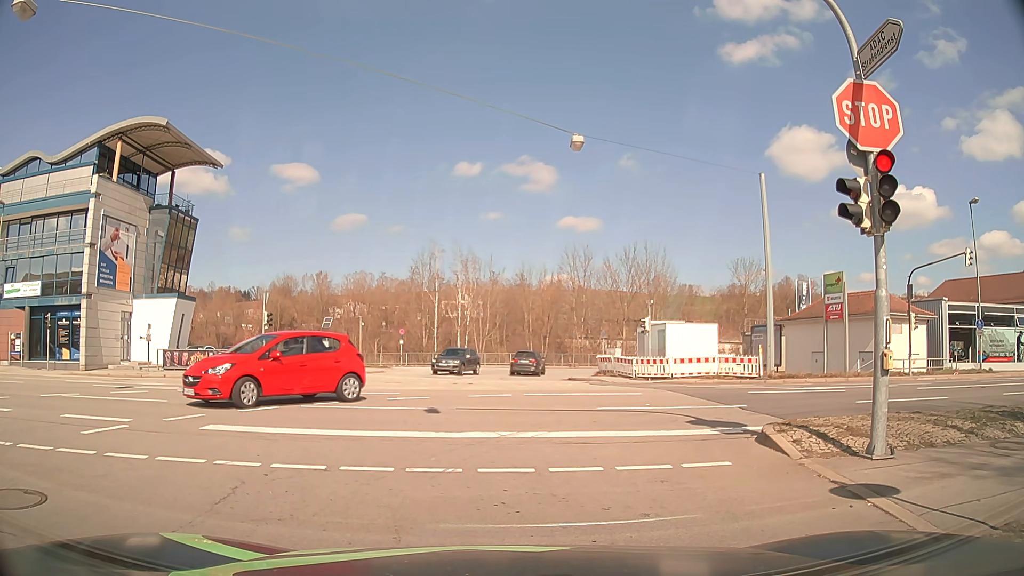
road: tertiary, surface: asphalt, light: Day
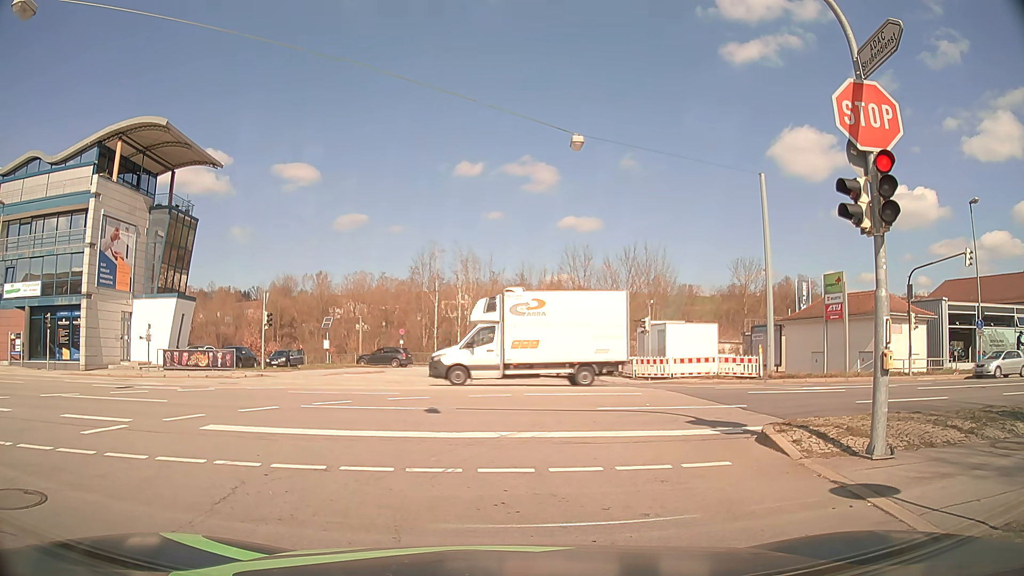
(0.0, 0.0) m; 0°
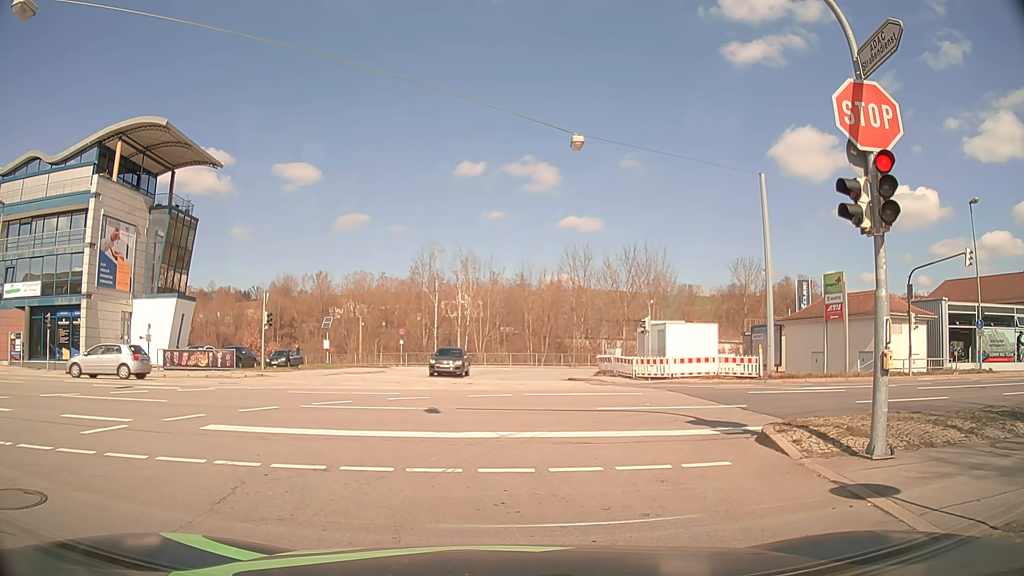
(0.0, 0.0) m; 0°
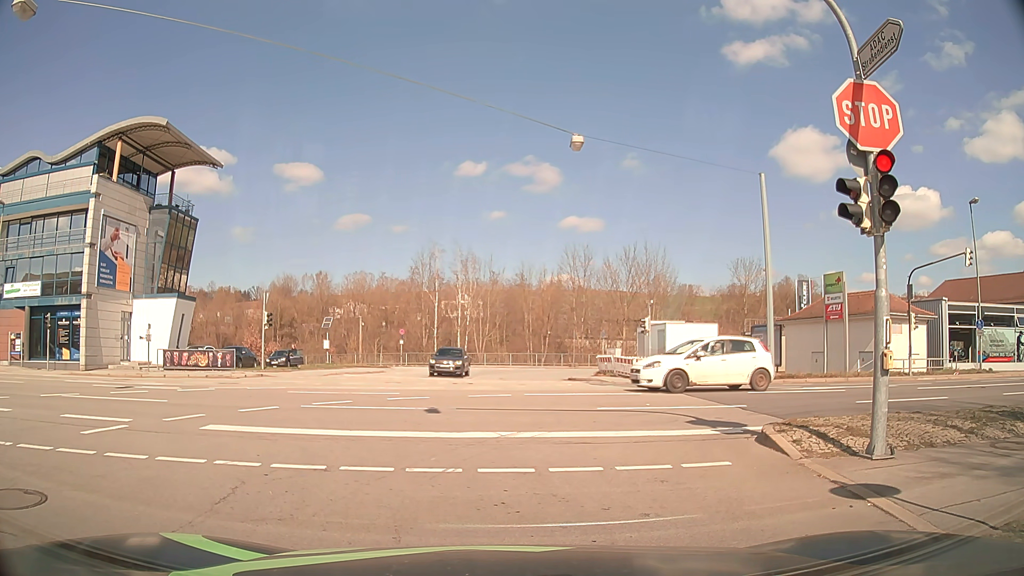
(0.0, 0.0) m; 0°
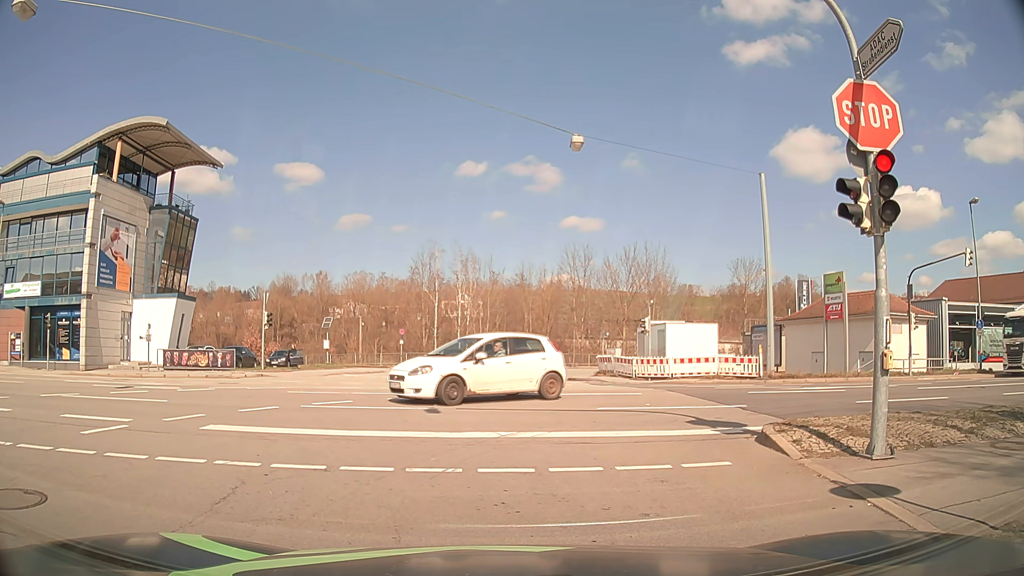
(0.0, 0.0) m; 0°
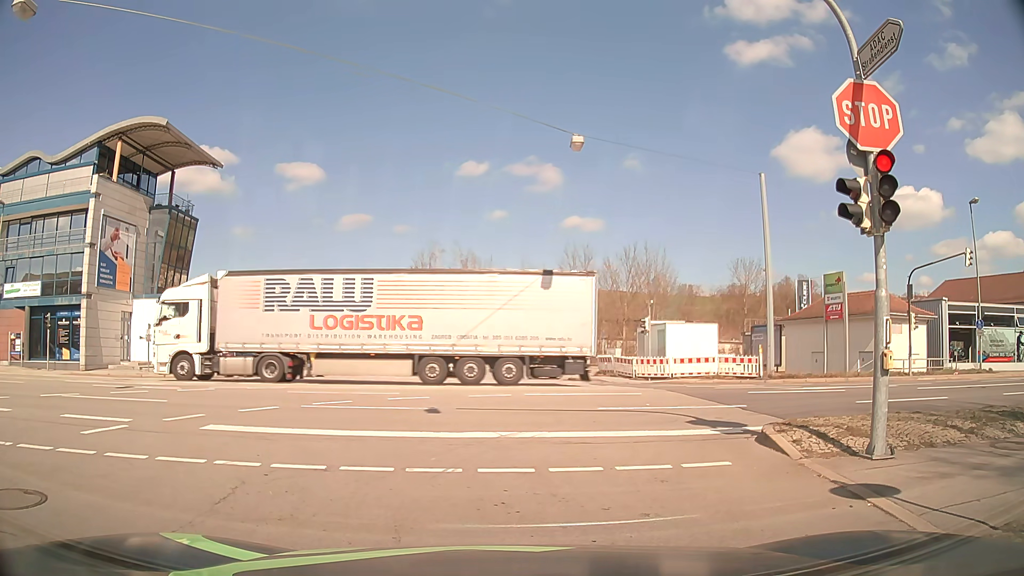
(0.0, 0.0) m; 0°
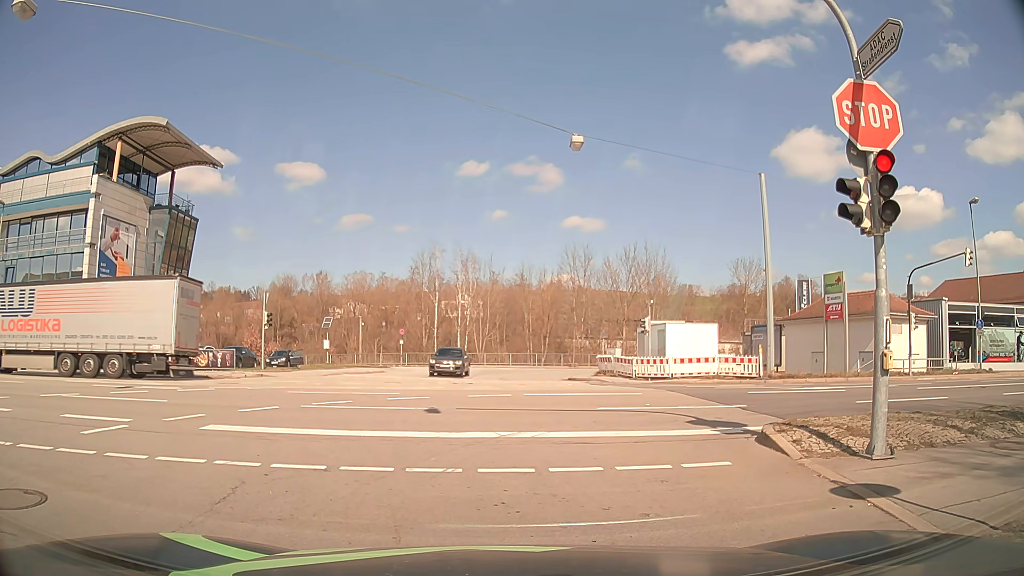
(0.0, 0.0) m; 0°
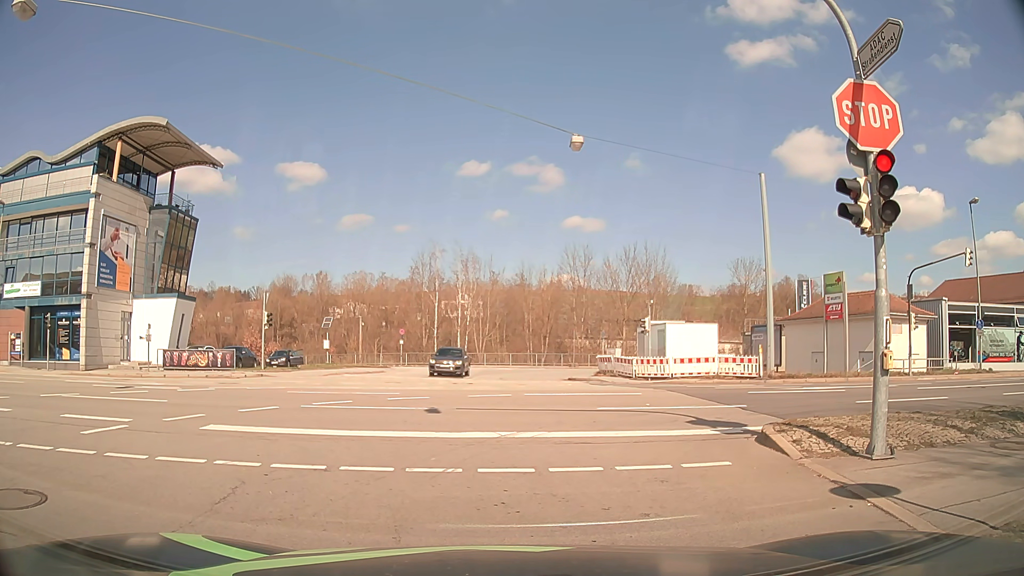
(0.0, 0.0) m; 0°
(-1, +10) (-6, +19) (-14, +24) (-24, +26) (-34, +26) (-44, +26) (-54, +25) (-64, +25) (-74, +25) (-84, +25) m
